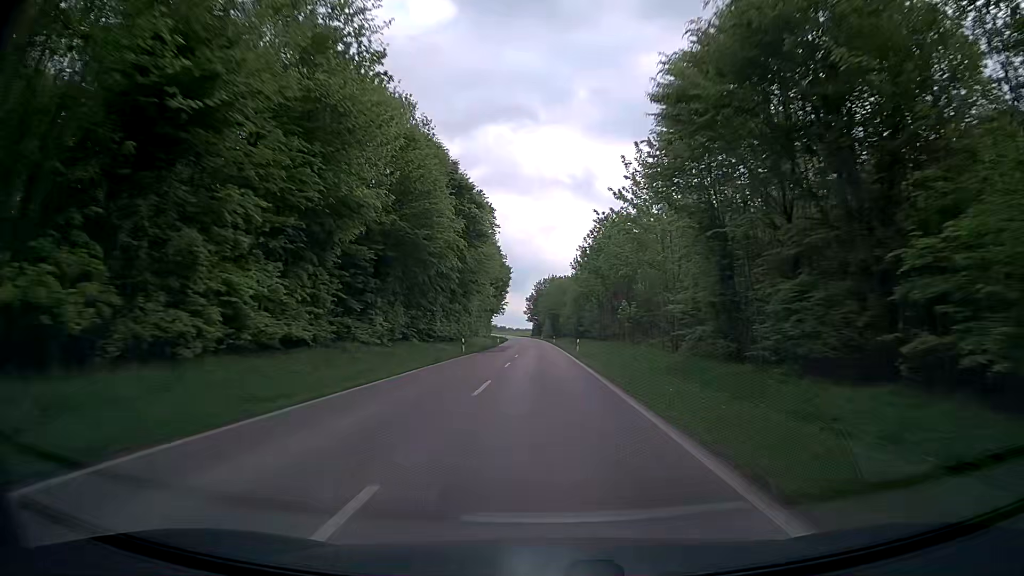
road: secondary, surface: asphalt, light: Day
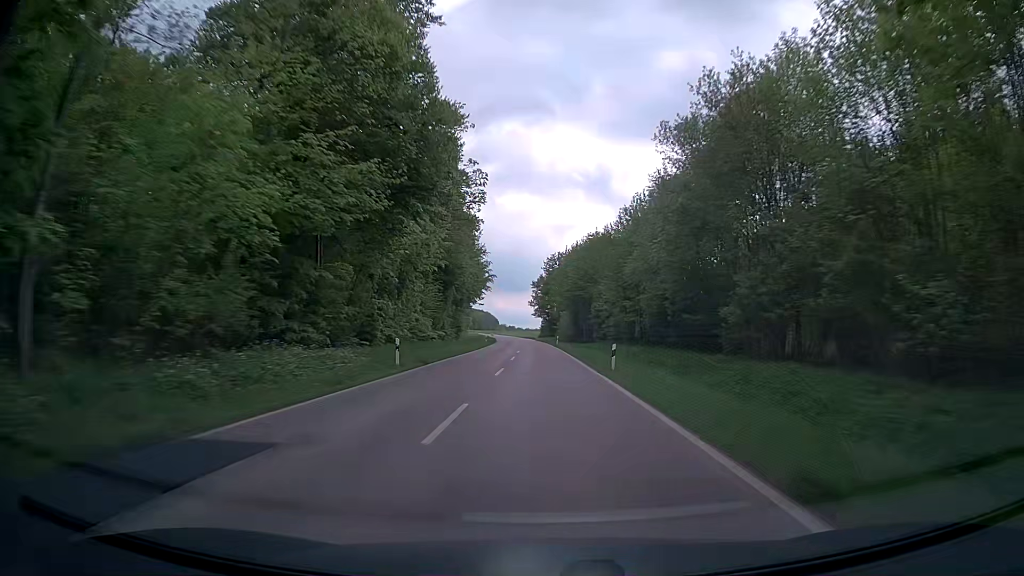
(-0.5, +69.6) m; -1°
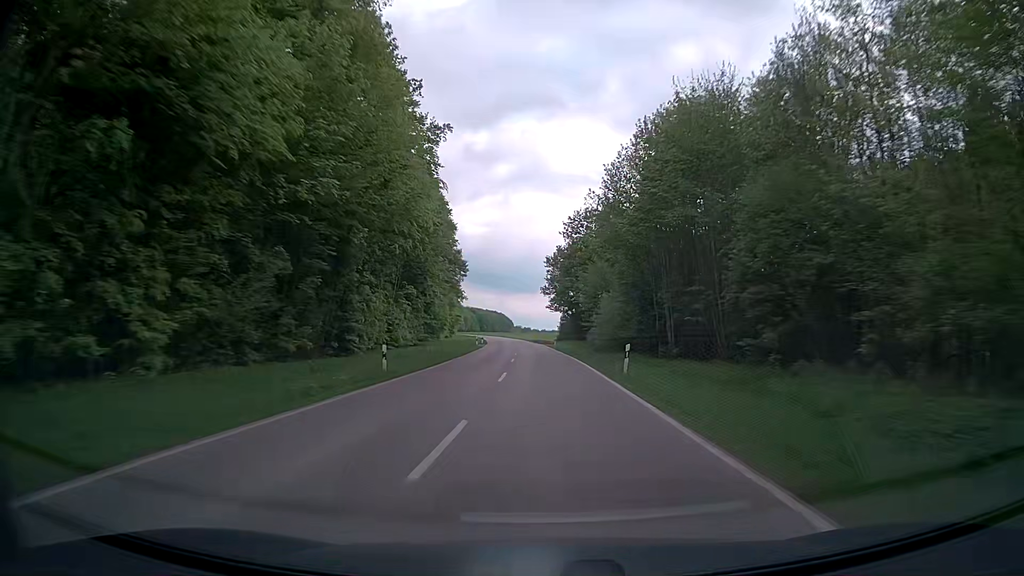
(-0.6, +52.2) m; -1°
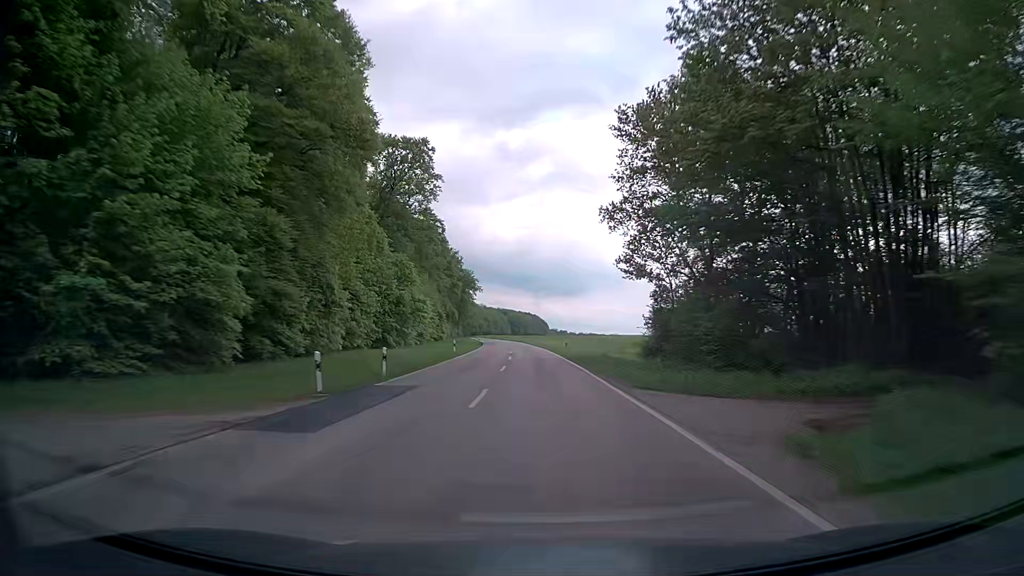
(-1.5, +69.6) m; -3°
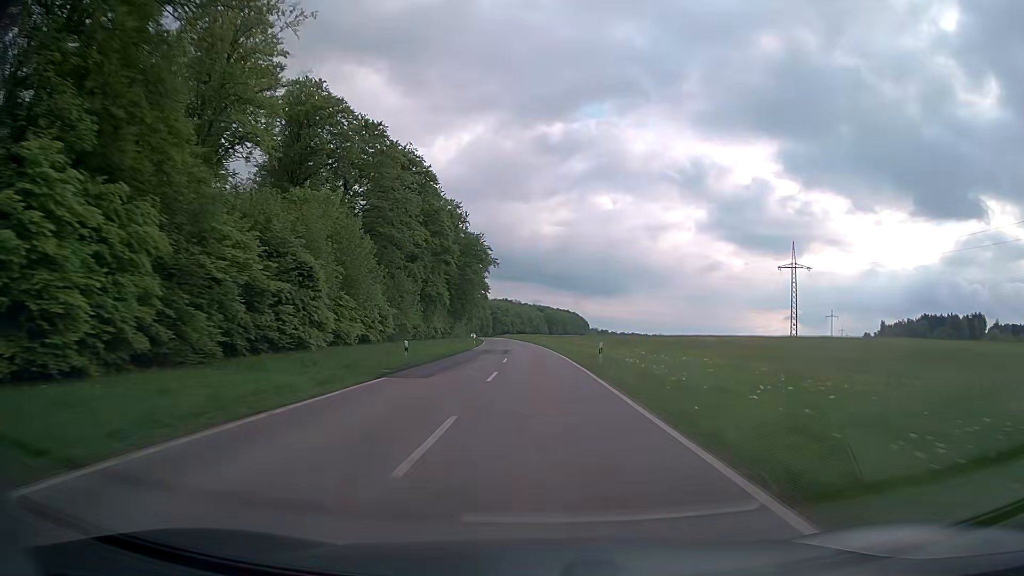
(-2.1, +69.5) m; -3°
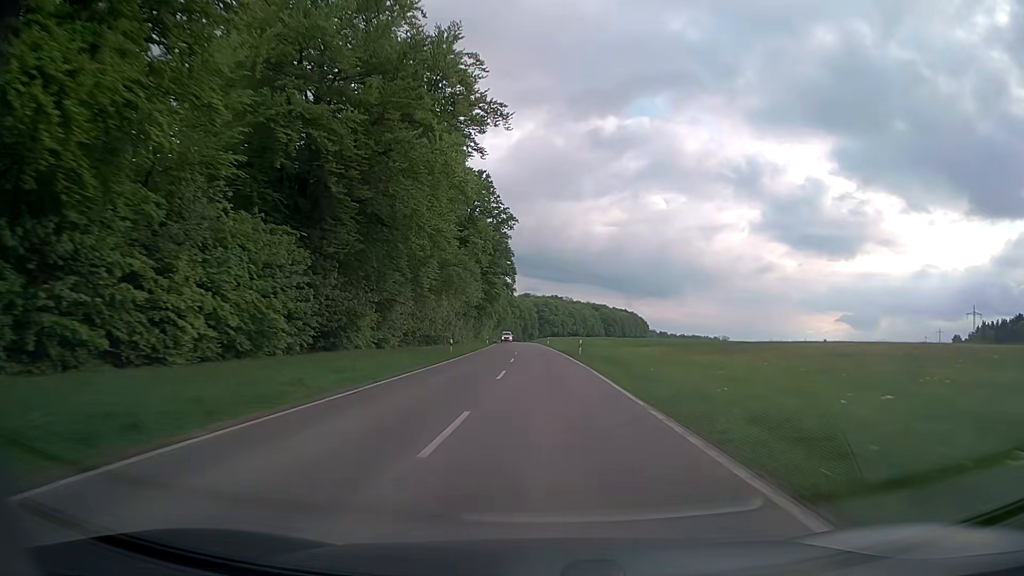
(-3.1, +86.9) m; -4°
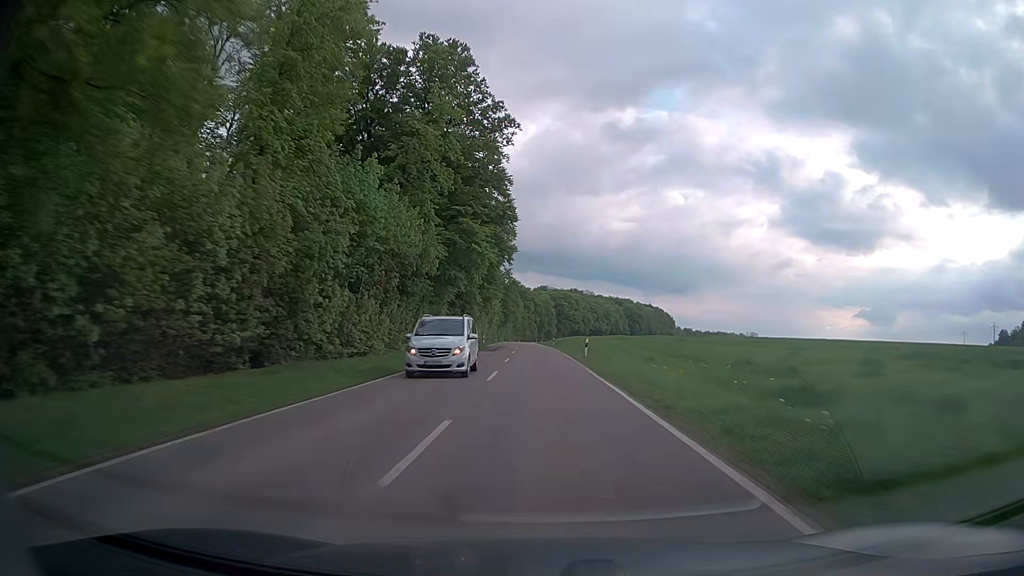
(-0.6, +52.2) m; -1°
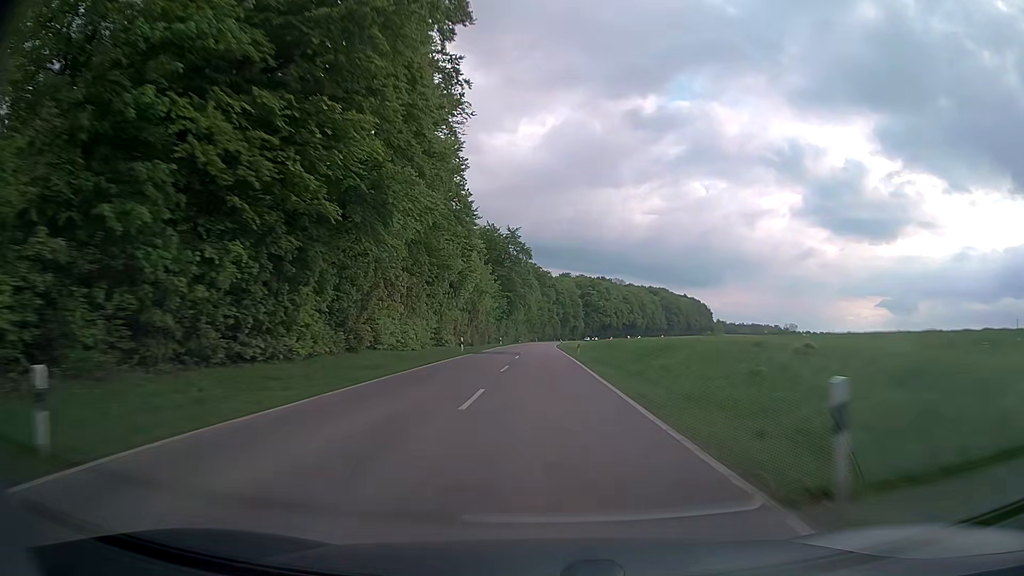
(-1.1, +69.7) m; -2°
(0, +10) (0, +20) (0, +30) (0, +40) (0, +50) (0, +60) (0, +70) (0, +80) (0, +90) (0, +100) m
